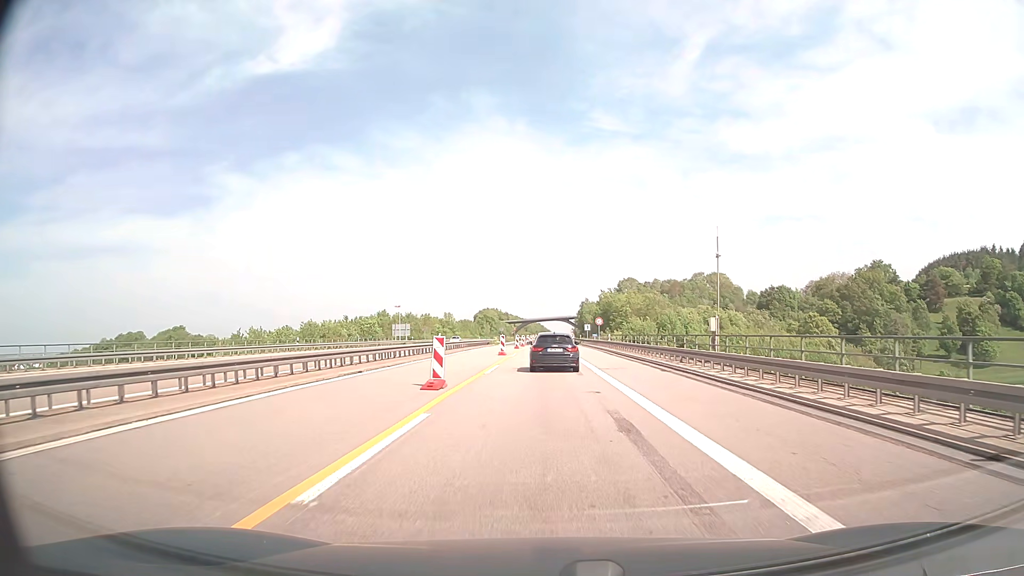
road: motorway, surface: concrete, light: Day
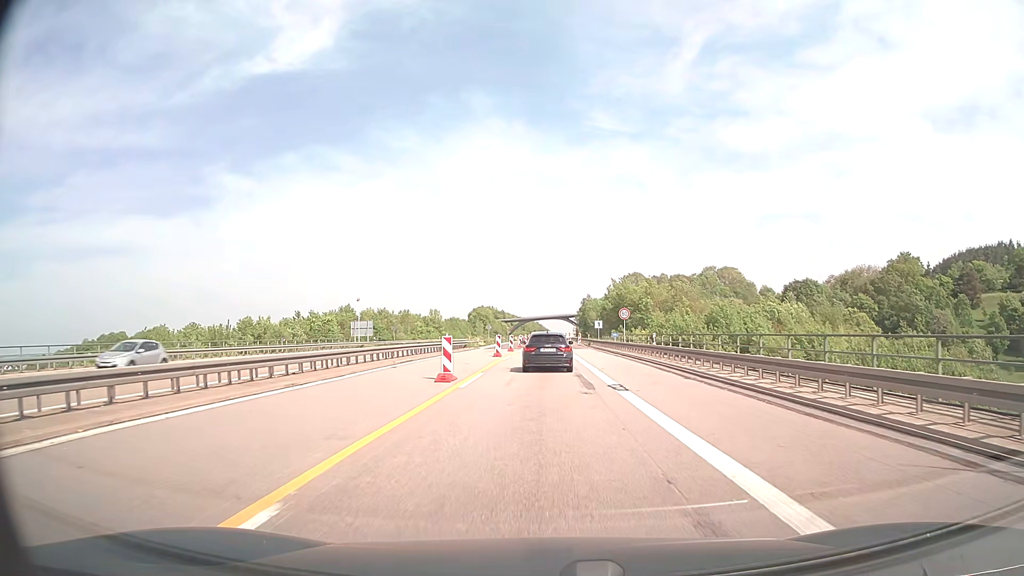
(+0.1, +24.3) m; 0°
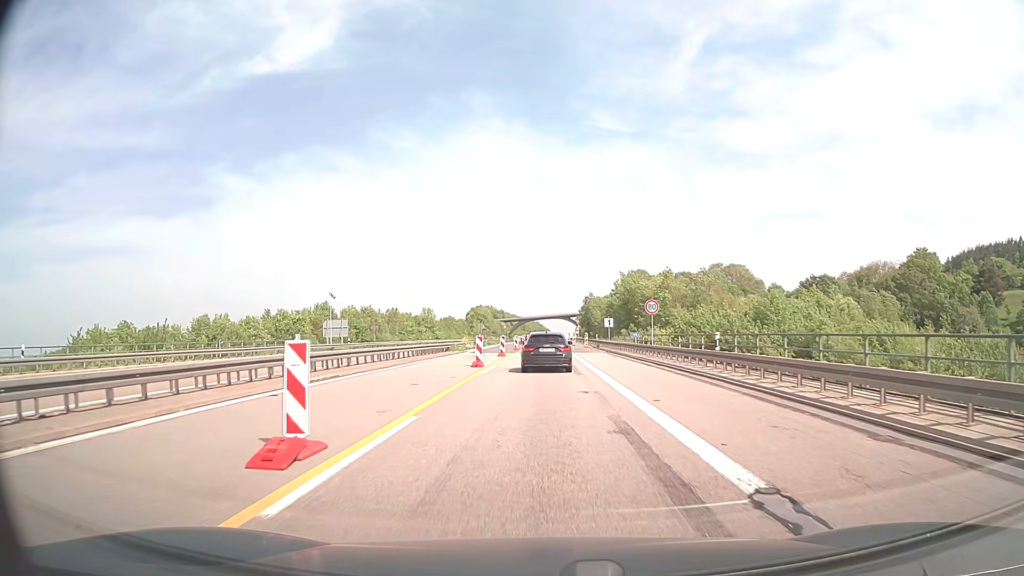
(0.0, +12.1) m; 0°
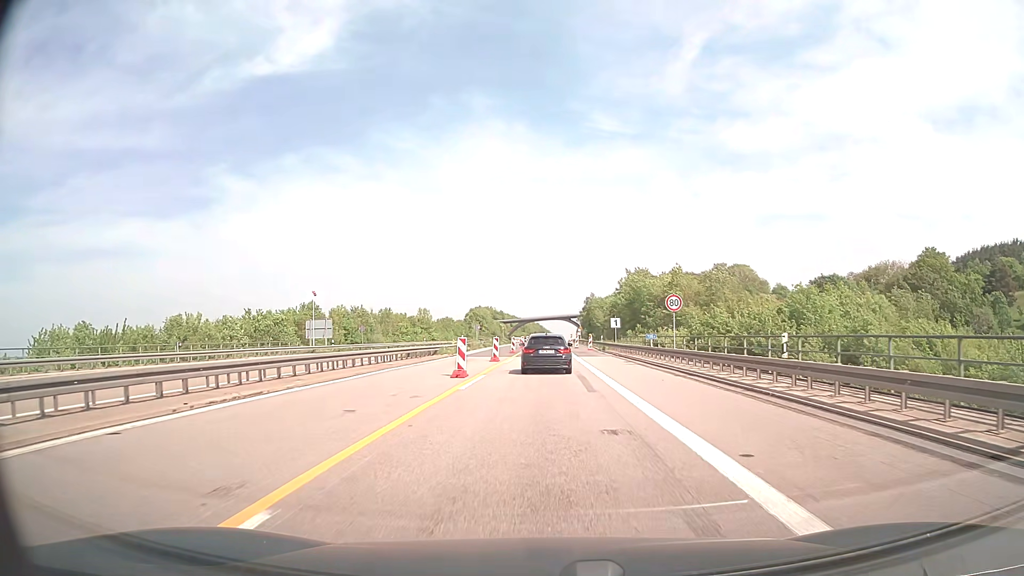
(0.0, +6.1) m; 0°
(0, +10) (0, +20) (0, +30) (0, +40) (0, +50) (0, +60) (0, +70) (0, +80) (0, +90) (0, +100) m
